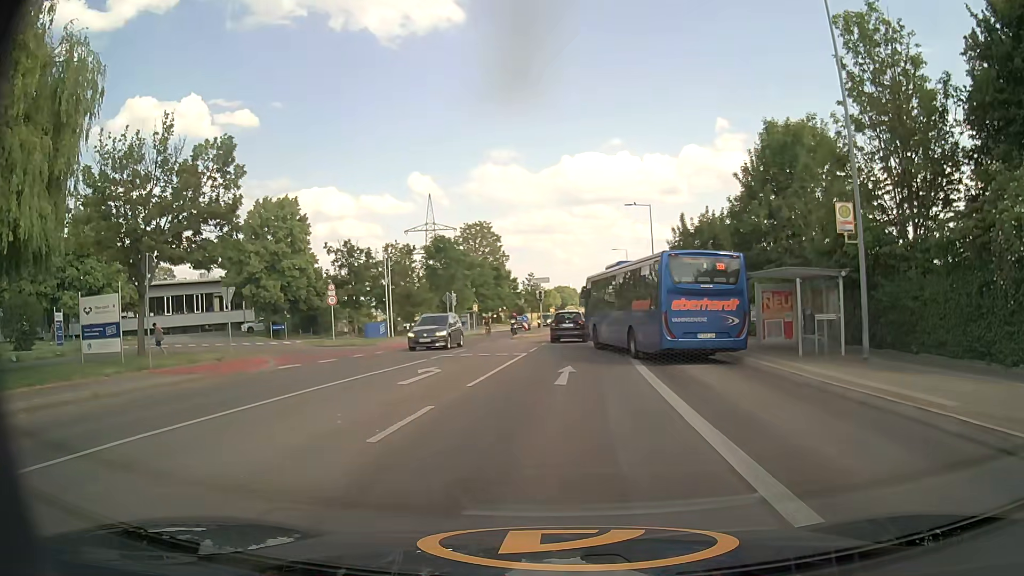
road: secondary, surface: asphalt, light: Day
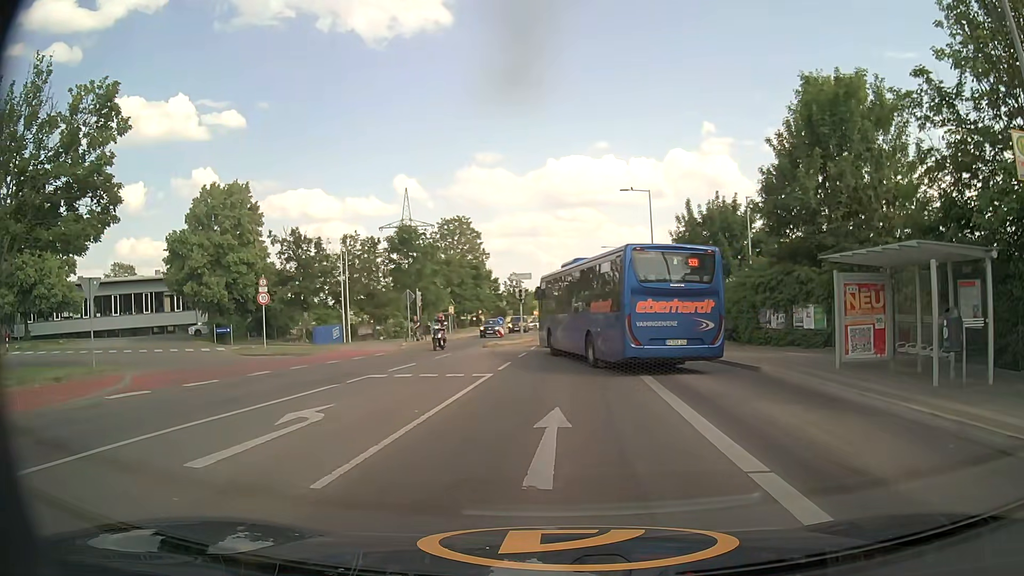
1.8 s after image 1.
(+0.2, +7.8) m; +2°
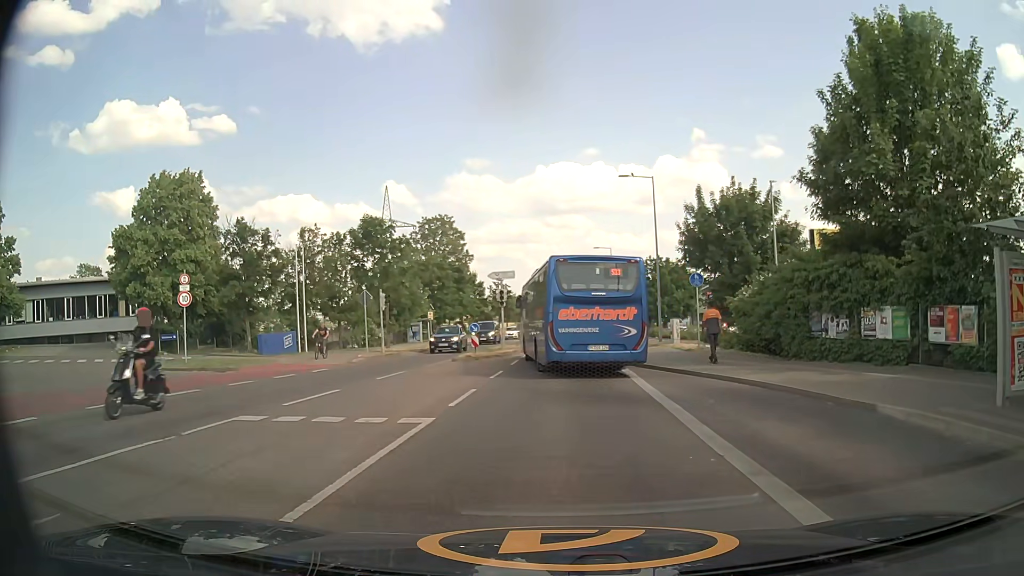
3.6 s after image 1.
(+0.1, +6.7) m; +2°
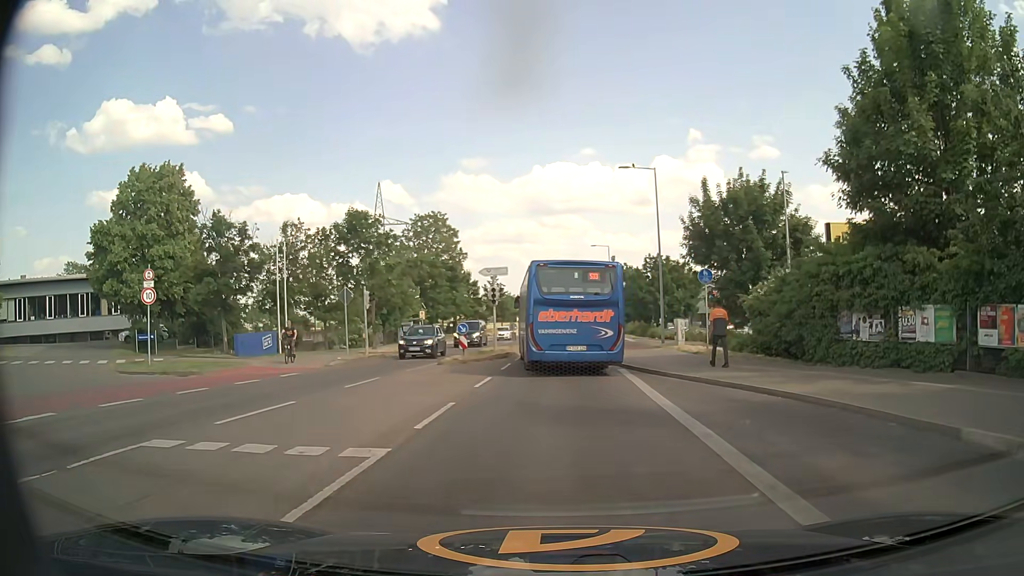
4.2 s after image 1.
(0.0, +2.5) m; 0°
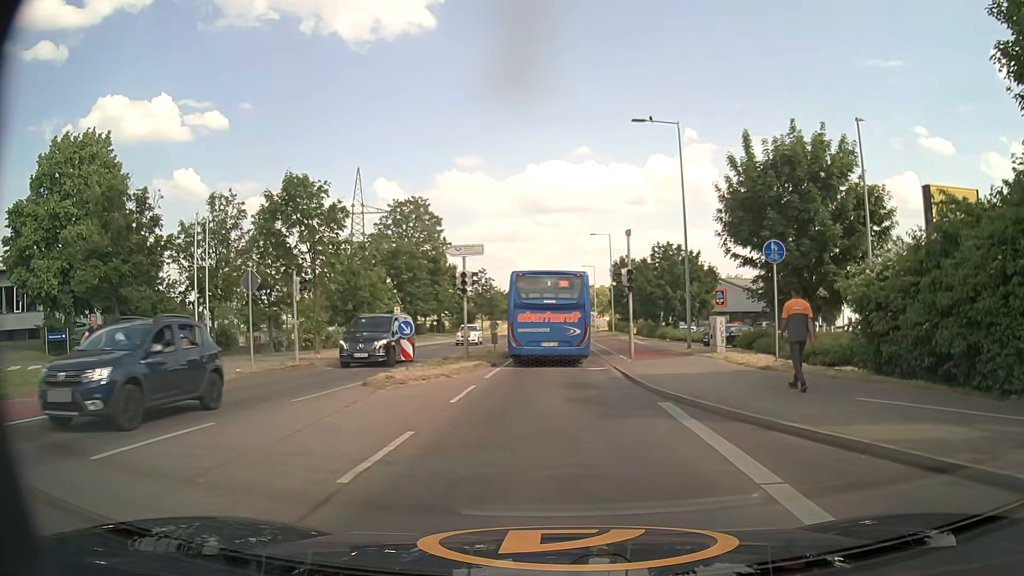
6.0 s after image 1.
(0.0, +9.3) m; +1°
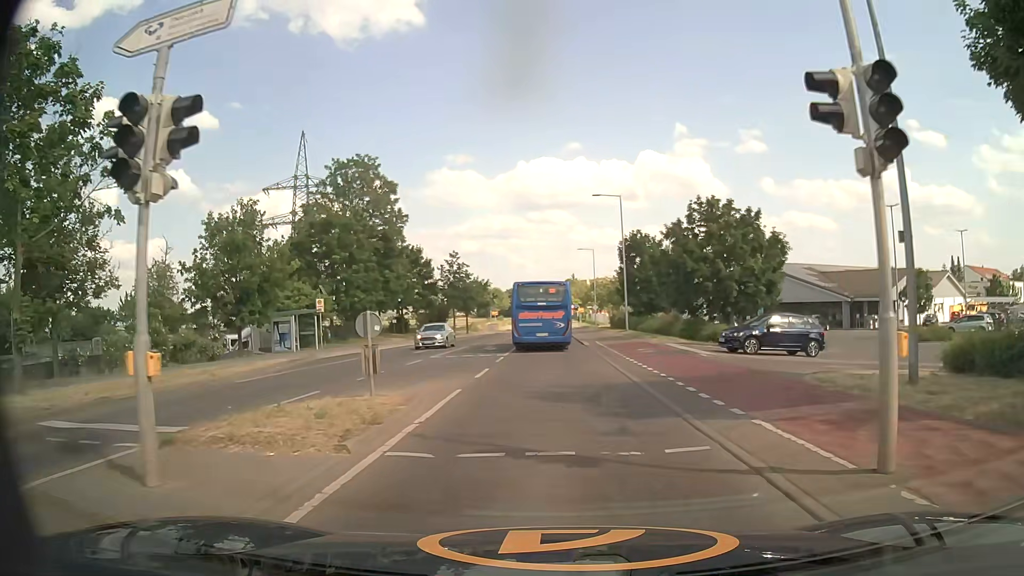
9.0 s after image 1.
(0.0, +19.7) m; 0°
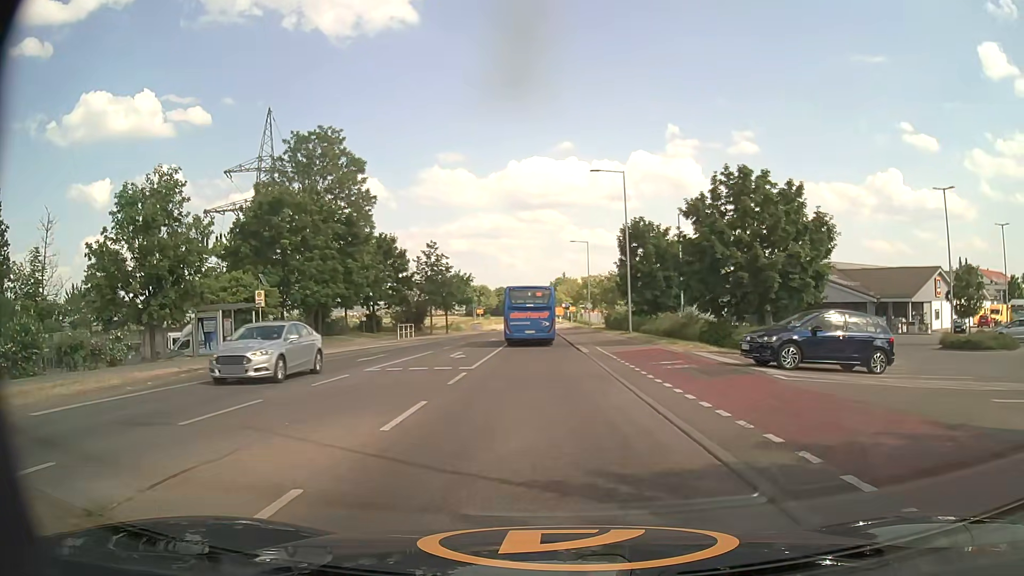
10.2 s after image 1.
(+0.1, +8.3) m; +1°
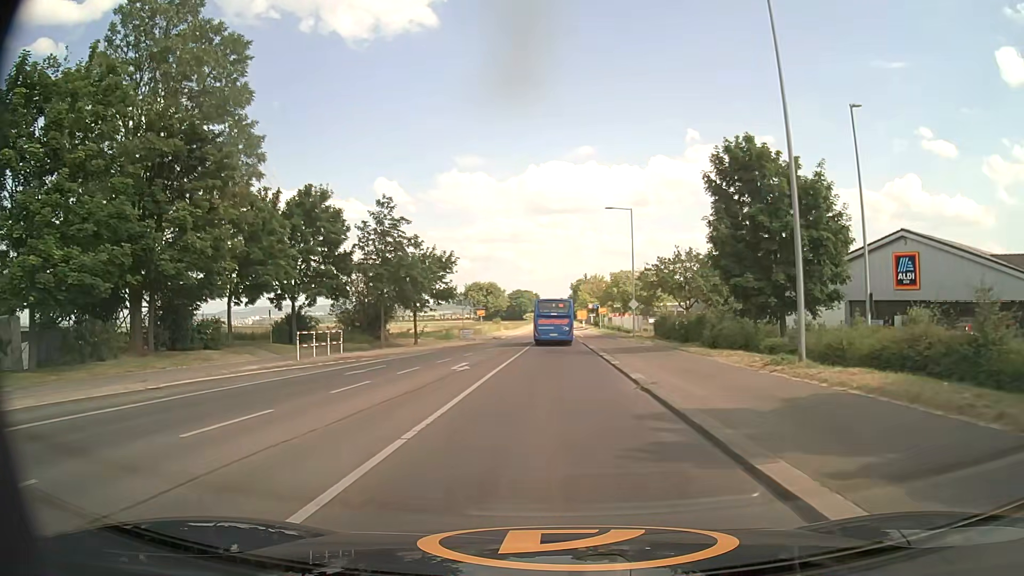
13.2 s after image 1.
(-0.4, +26.8) m; -1°
(0, +10) (0, +20) (0, +30) (0, +40) (0, +50) (0, +60) (0, +70) (+1, +80) (+1, +90) (+1, +100) m
